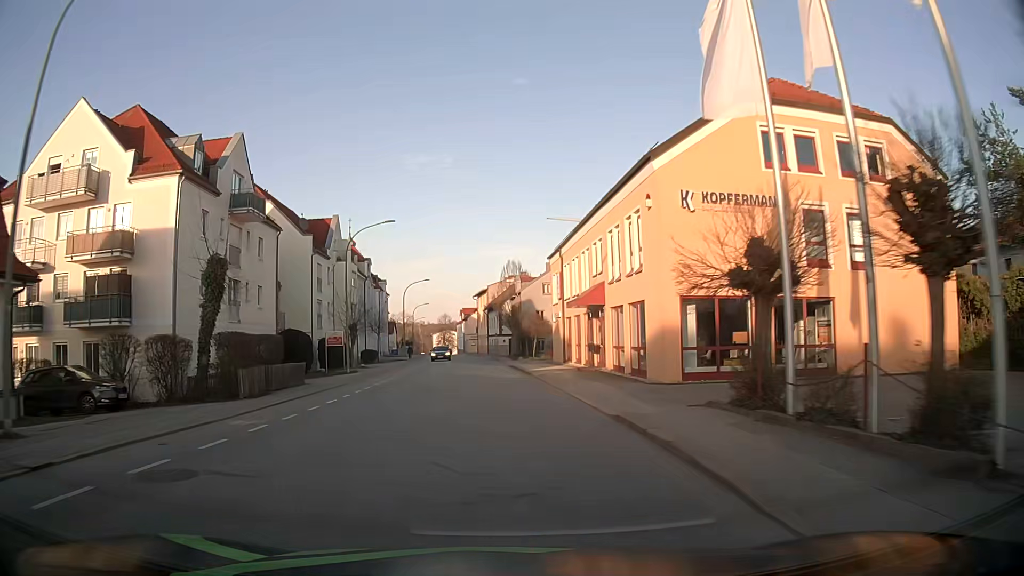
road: tertiary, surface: asphalt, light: Day
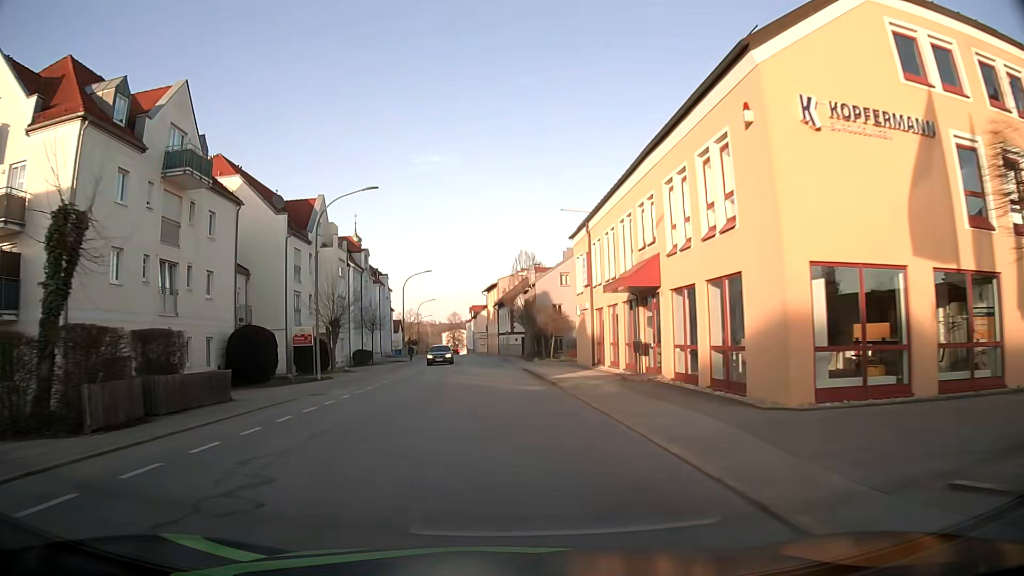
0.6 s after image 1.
(-0.1, +8.5) m; -1°
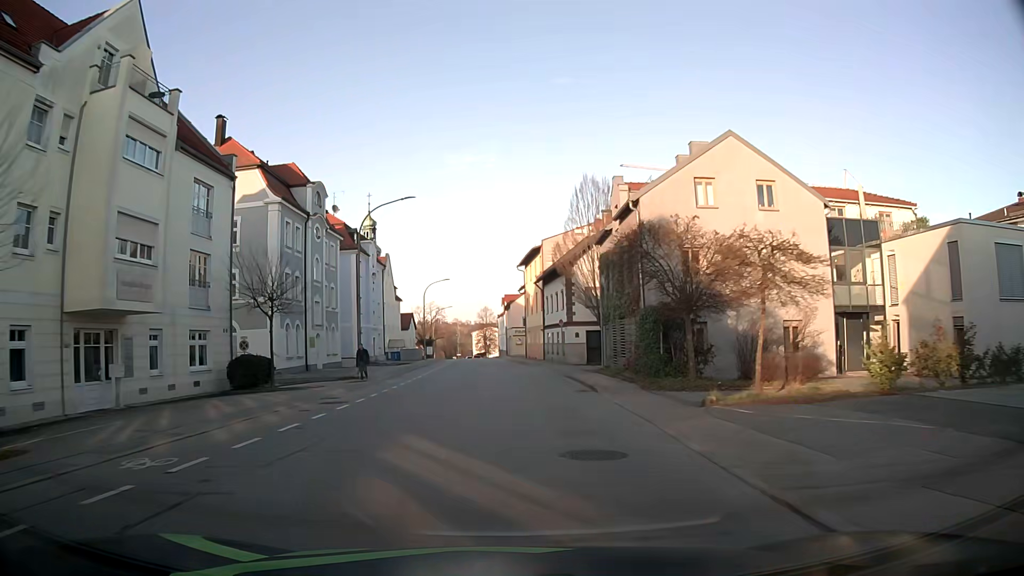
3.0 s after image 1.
(-1.1, +33.7) m; -3°
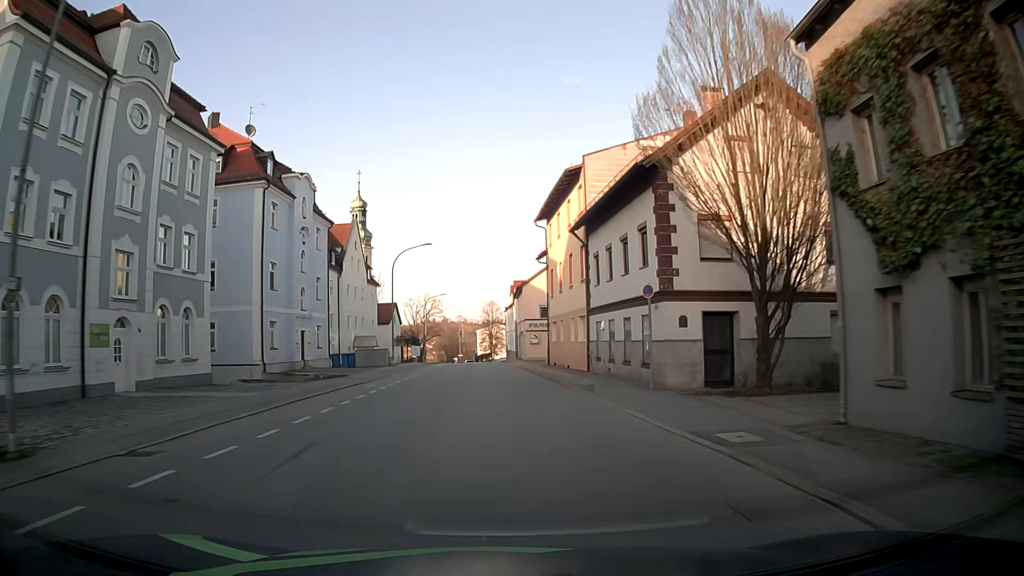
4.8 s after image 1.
(0.0, +25.7) m; 0°
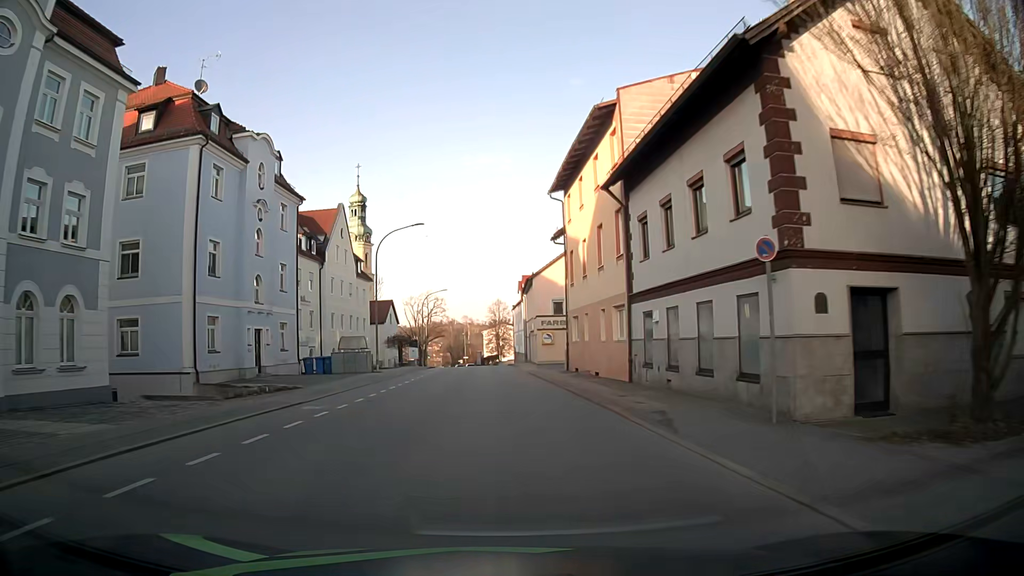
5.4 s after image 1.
(0.0, +8.7) m; -1°
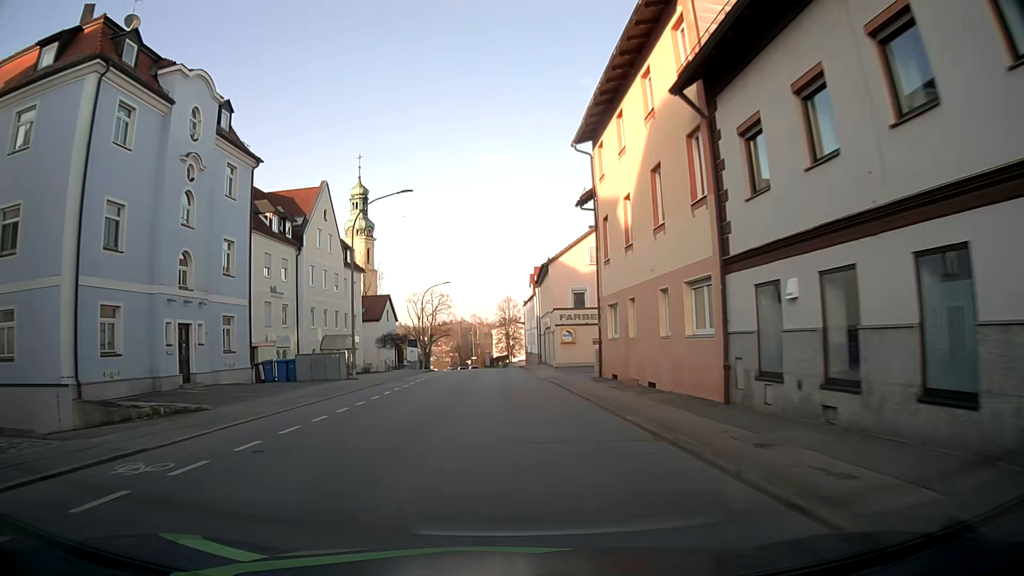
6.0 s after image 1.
(-0.1, +8.8) m; -1°
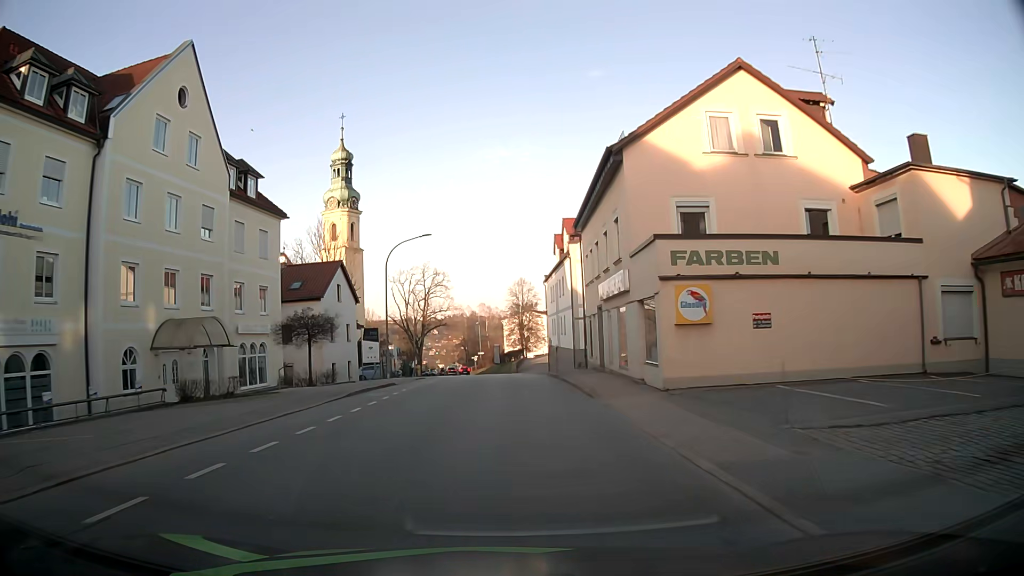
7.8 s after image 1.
(-0.2, +26.3) m; 0°
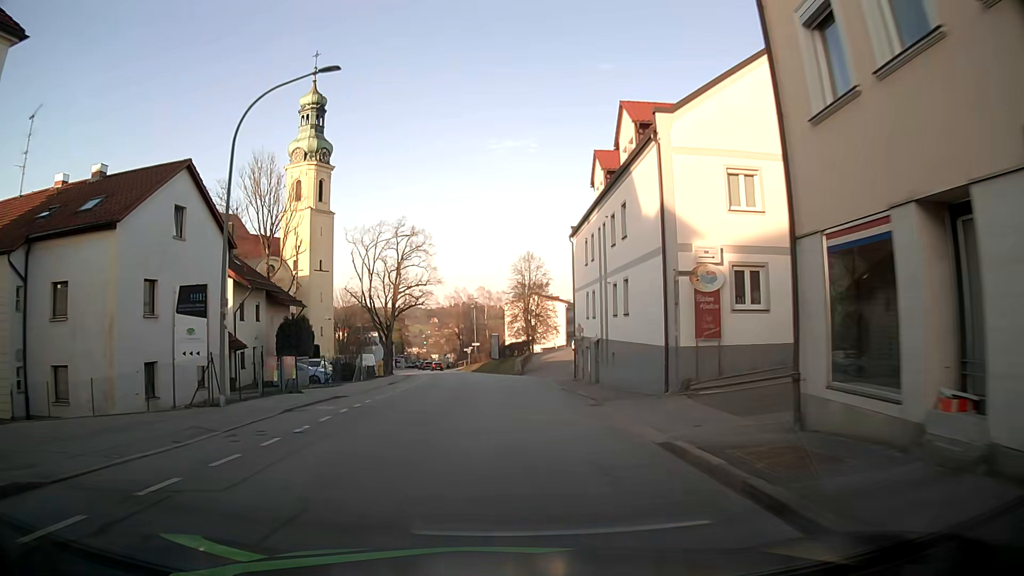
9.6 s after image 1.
(-0.2, +24.9) m; 0°
(0, +10) (0, +20) (0, +30) (-1, +40) (-2, +50) (-3, +60) (-4, +70) (-6, +80) (-8, +89) (-10, +99) m
